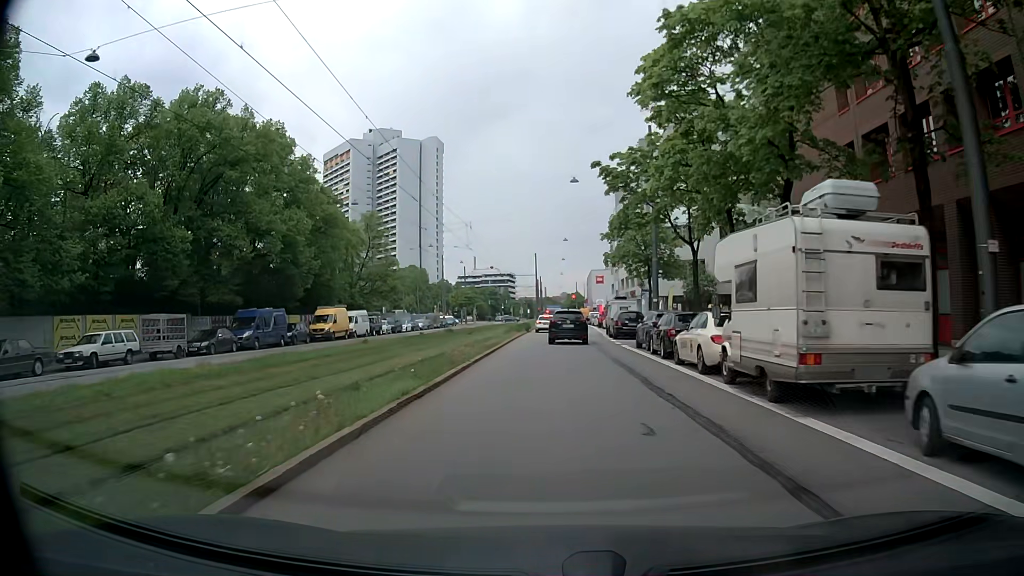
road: secondary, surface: asphalt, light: Day
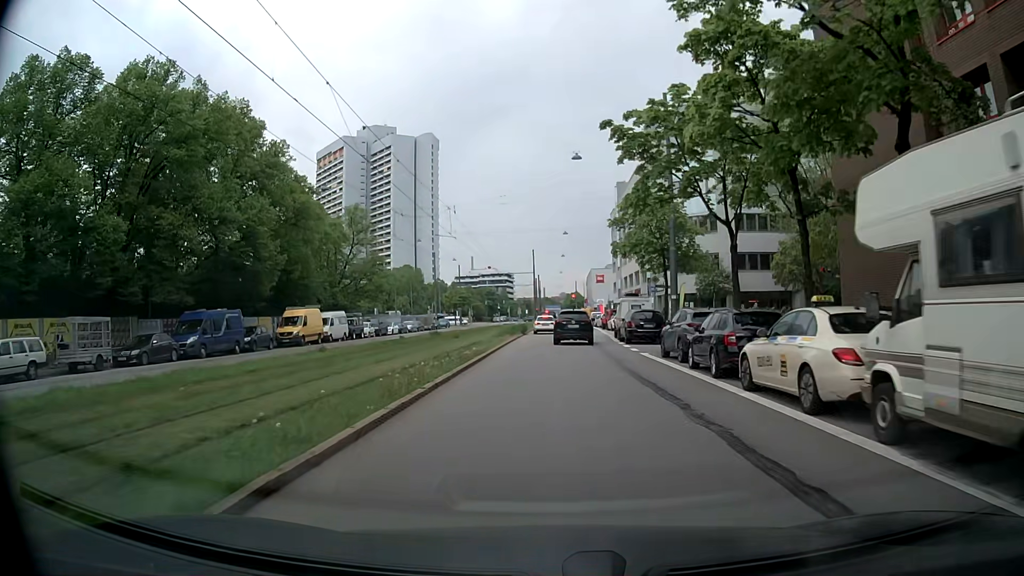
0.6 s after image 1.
(-0.1, +6.7) m; -1°
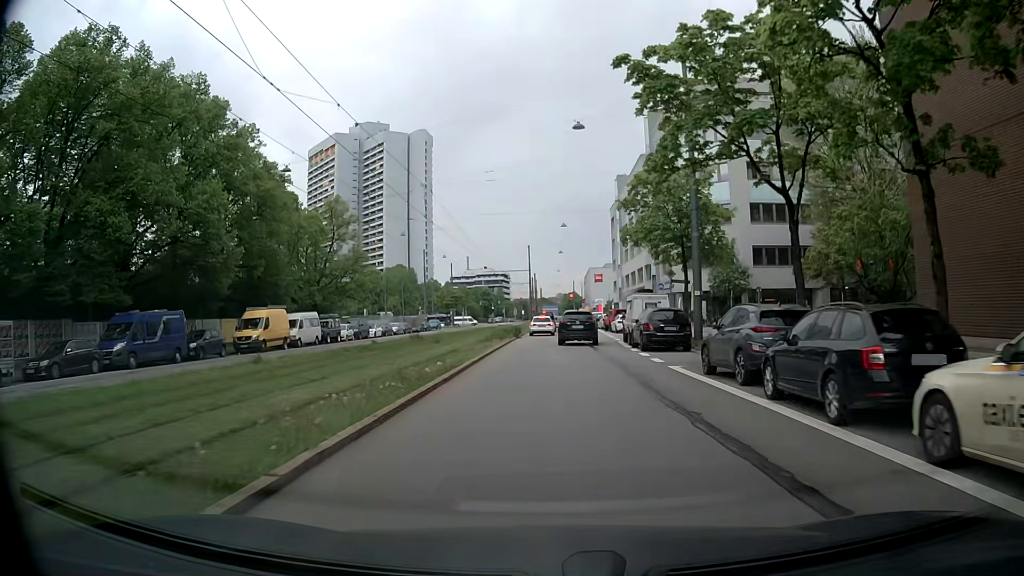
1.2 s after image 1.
(0.0, +6.4) m; +1°
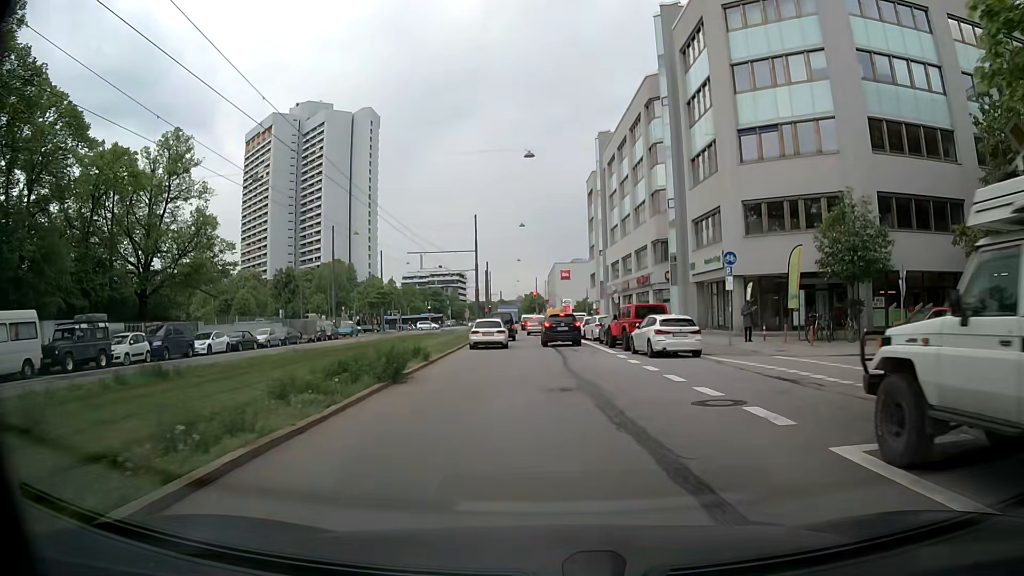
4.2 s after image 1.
(+0.3, +29.3) m; +3°
